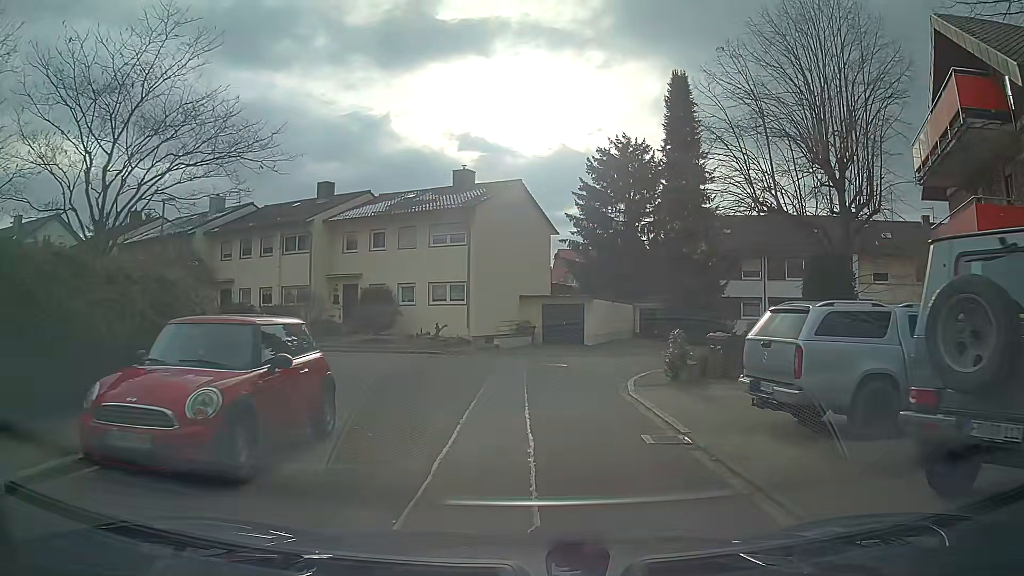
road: residential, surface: asphalt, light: Day
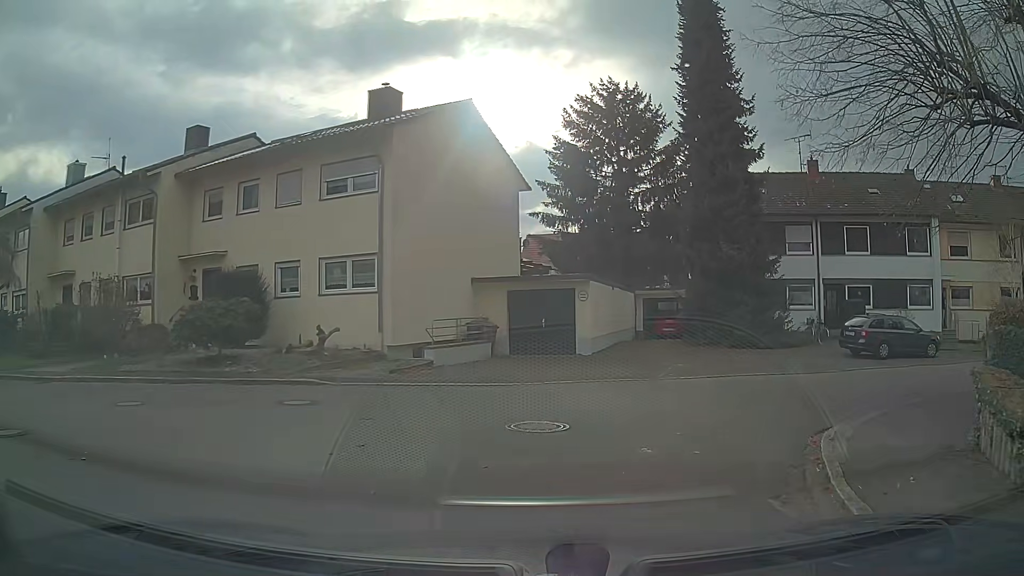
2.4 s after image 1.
(+0.3, +12.8) m; +5°
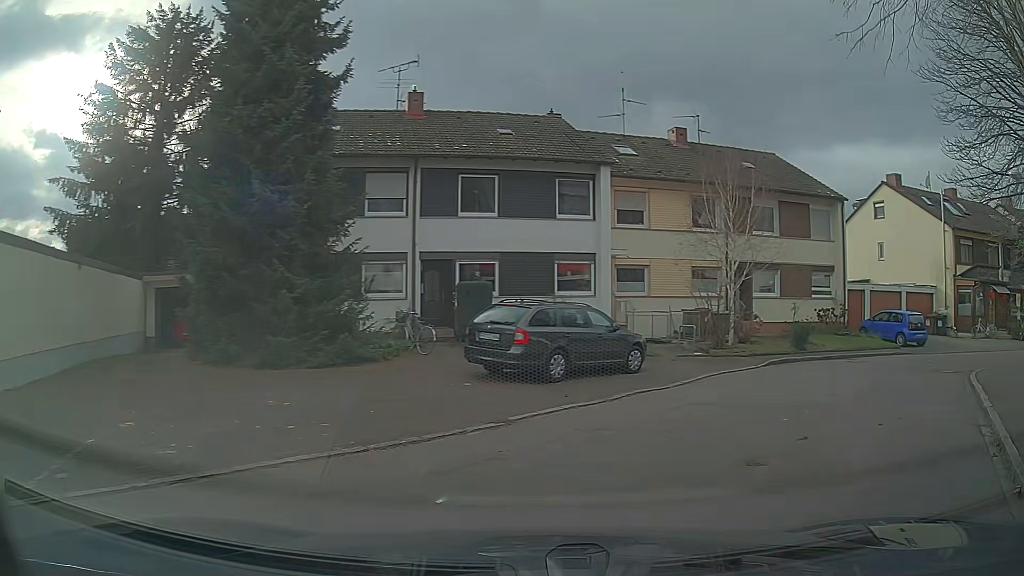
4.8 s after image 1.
(+3.3, +10.6) m; +38°
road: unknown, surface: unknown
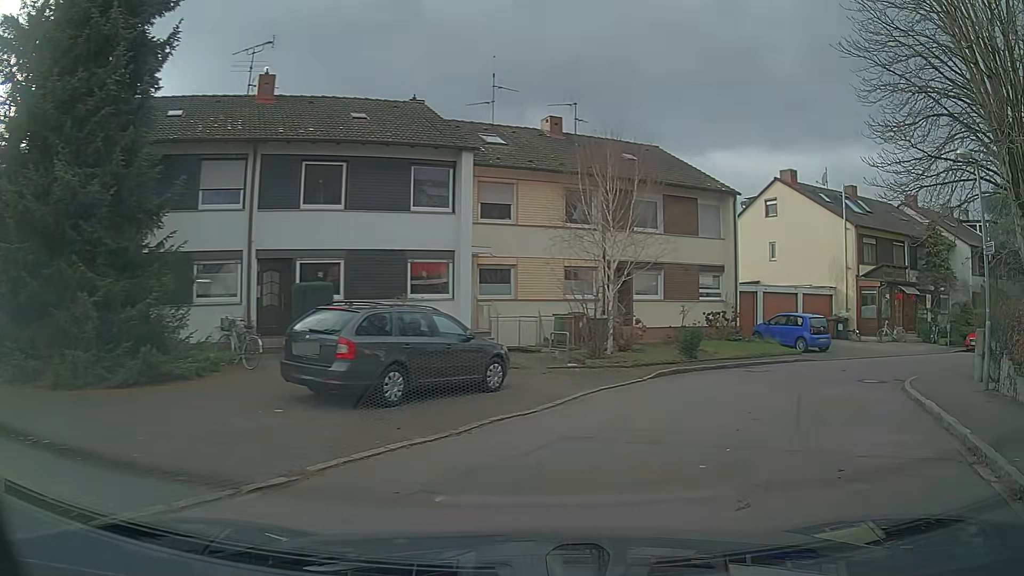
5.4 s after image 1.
(+0.2, +2.7) m; +10°
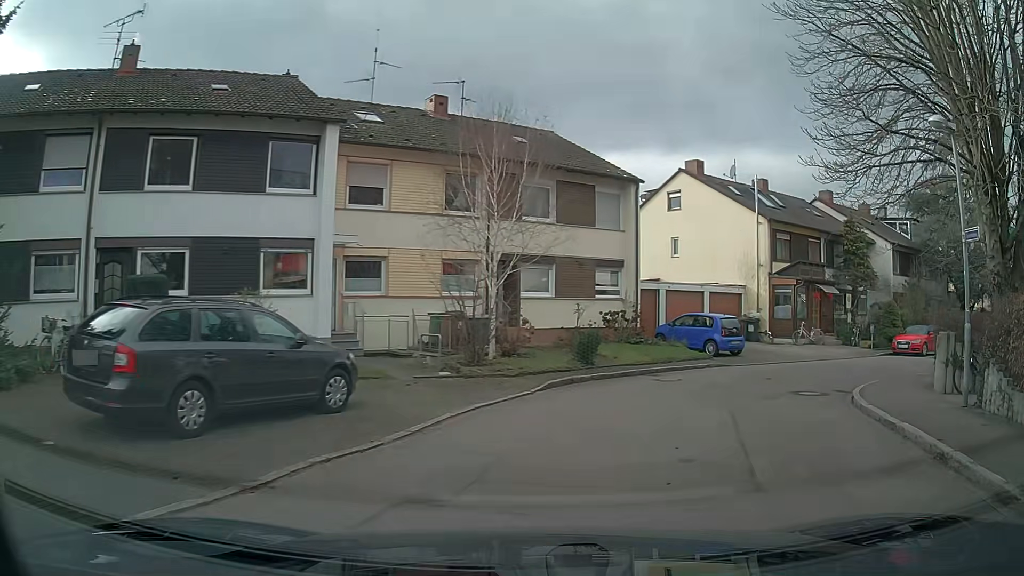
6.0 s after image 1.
(+0.2, +2.8) m; +8°
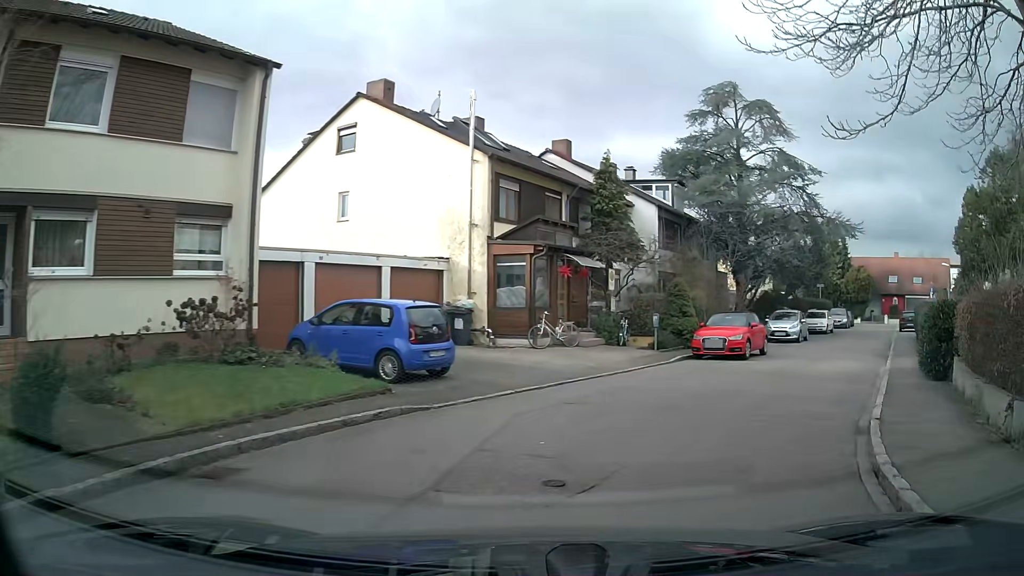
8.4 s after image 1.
(+2.6, +11.4) m; +28°
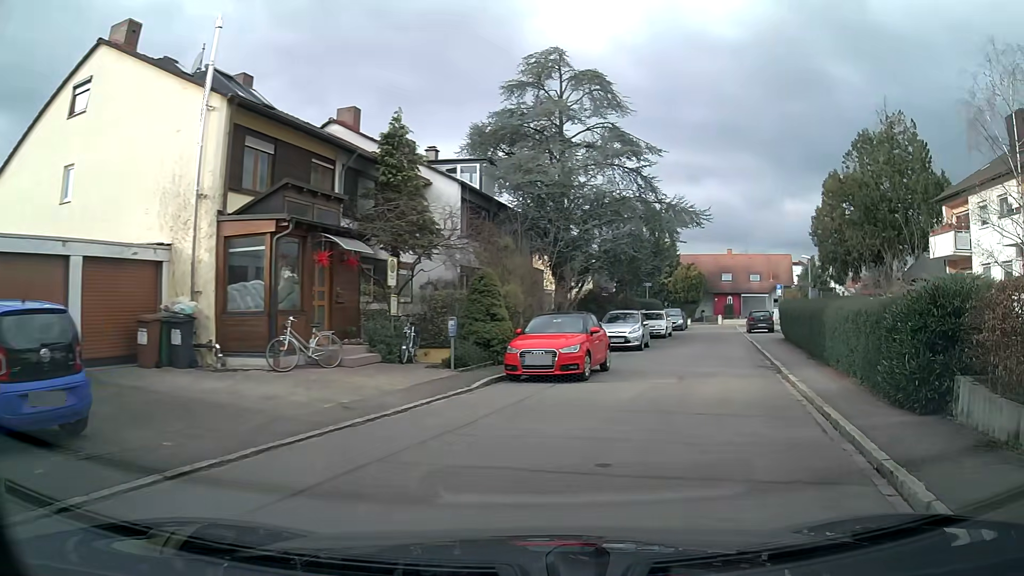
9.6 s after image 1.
(+0.9, +6.2) m; +16°
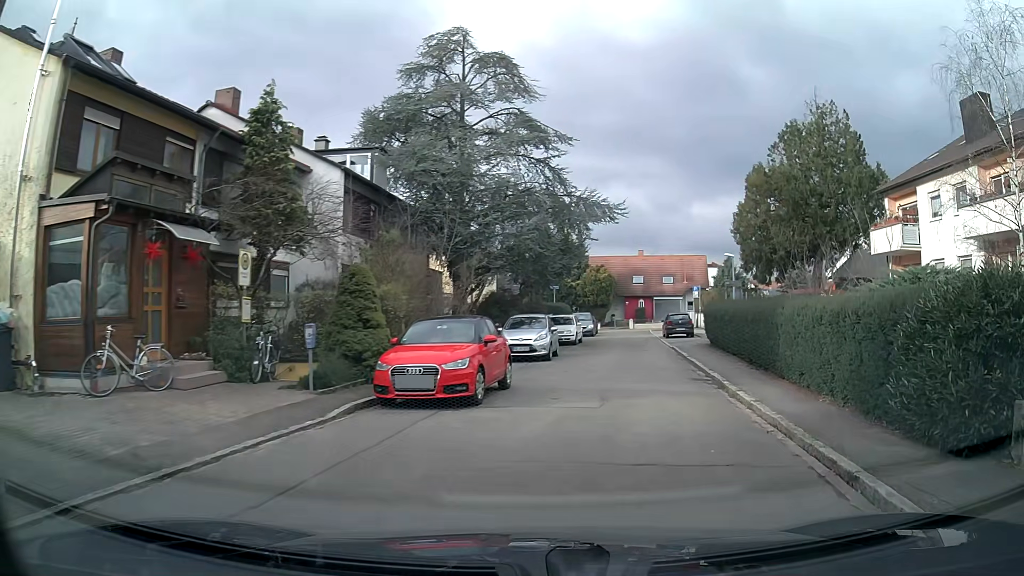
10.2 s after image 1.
(+0.2, +3.2) m; +7°
(+1, +10) (+2, +20) (+3, +30) (+4, +40) (+5, +50) (+6, +60) (-1, +66) (-10, +68) (-20, +69) (-30, +71) m
